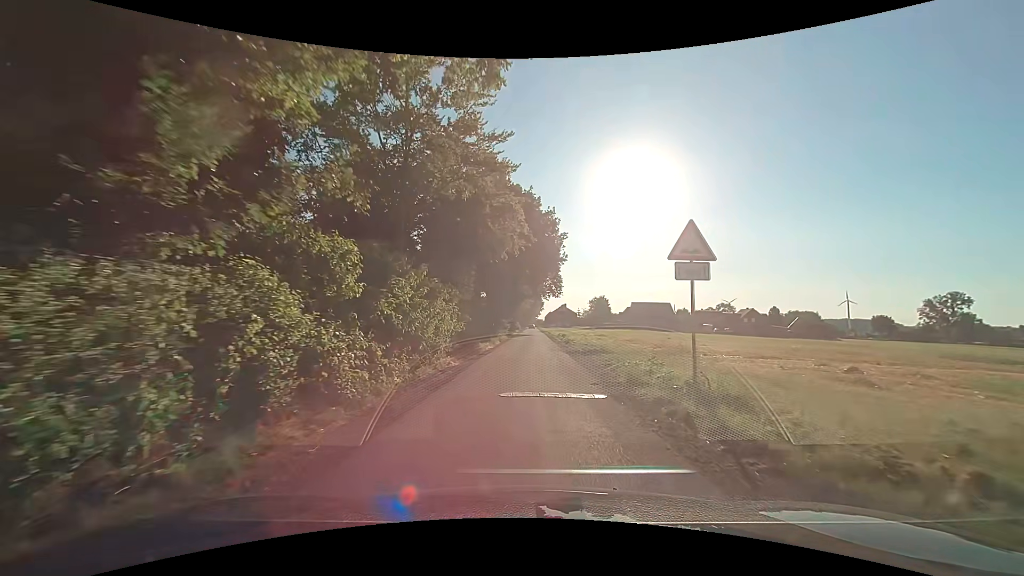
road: residential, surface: asphalt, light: Day
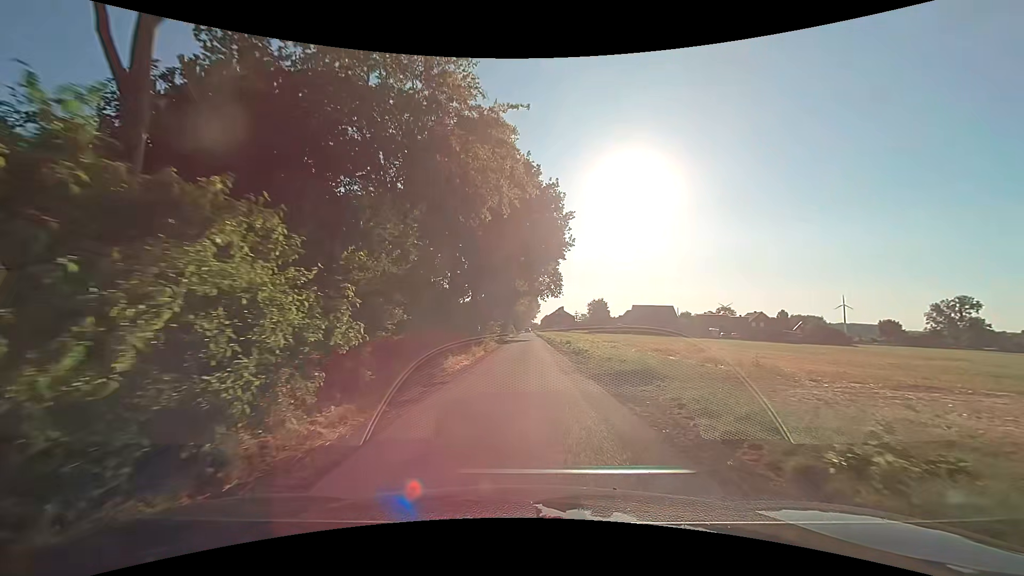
(-0.2, +10.0) m; -1°
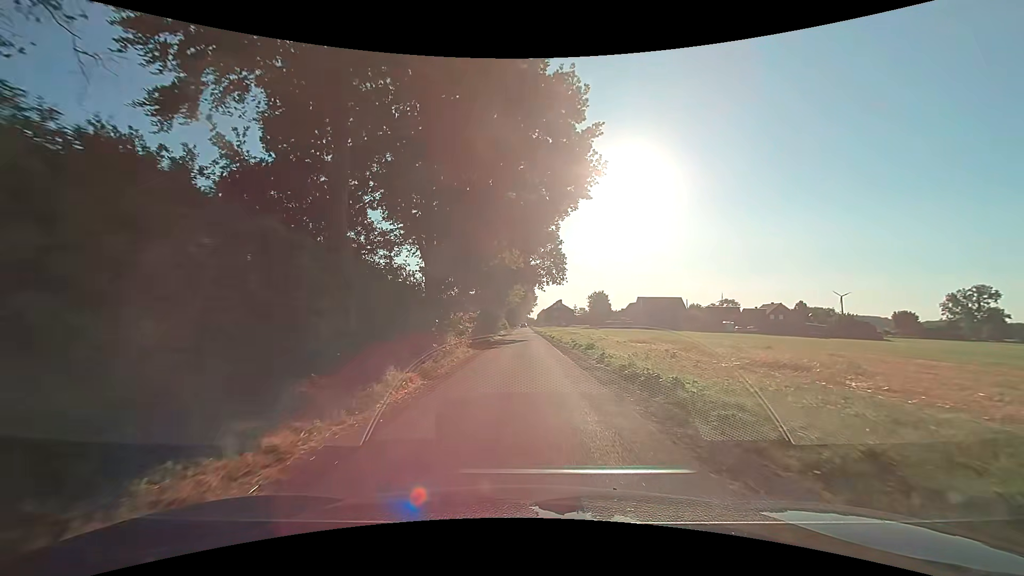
(0.0, +15.2) m; +1°
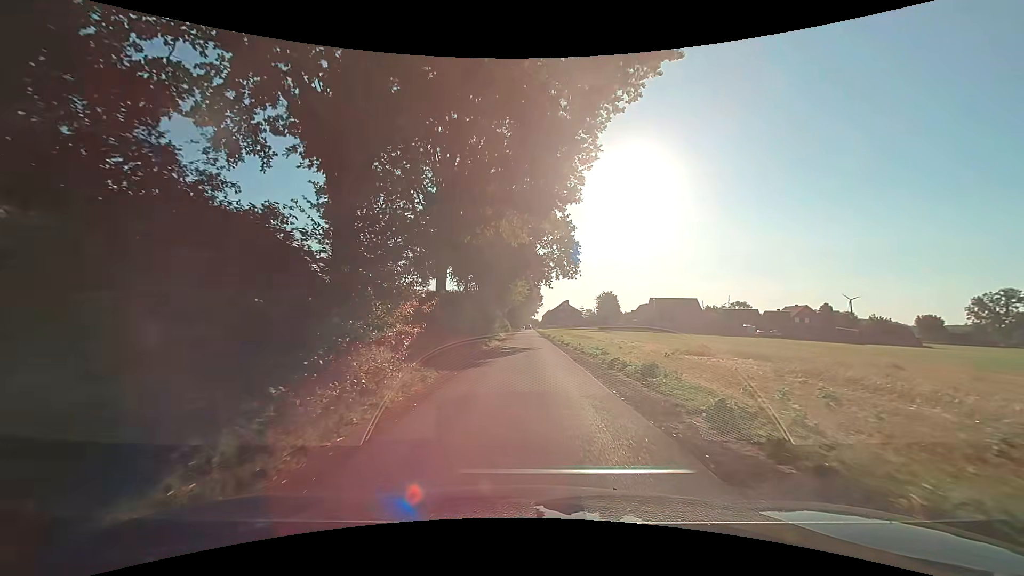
(-0.1, +10.3) m; -2°
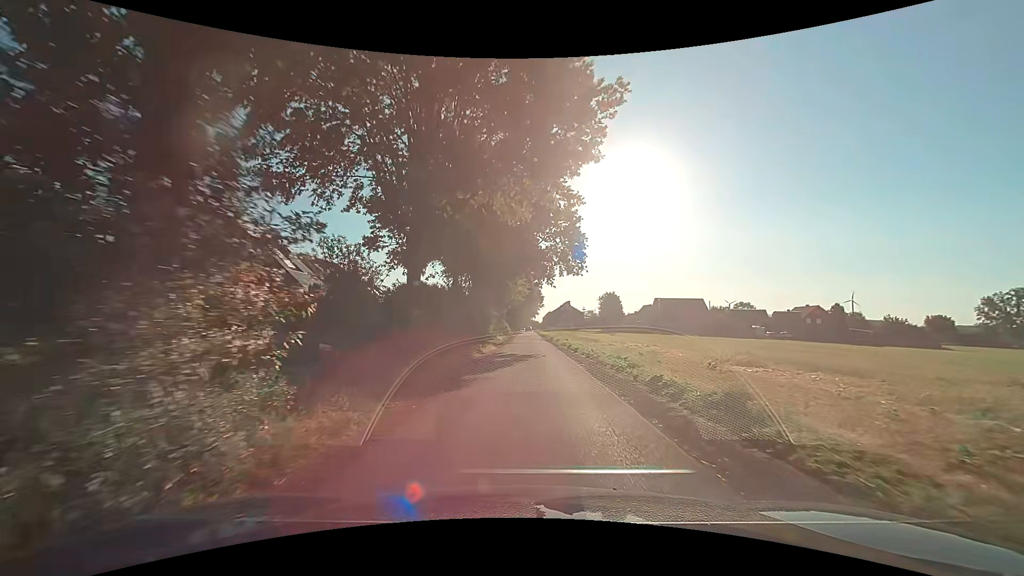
(+0.1, +5.2) m; 0°
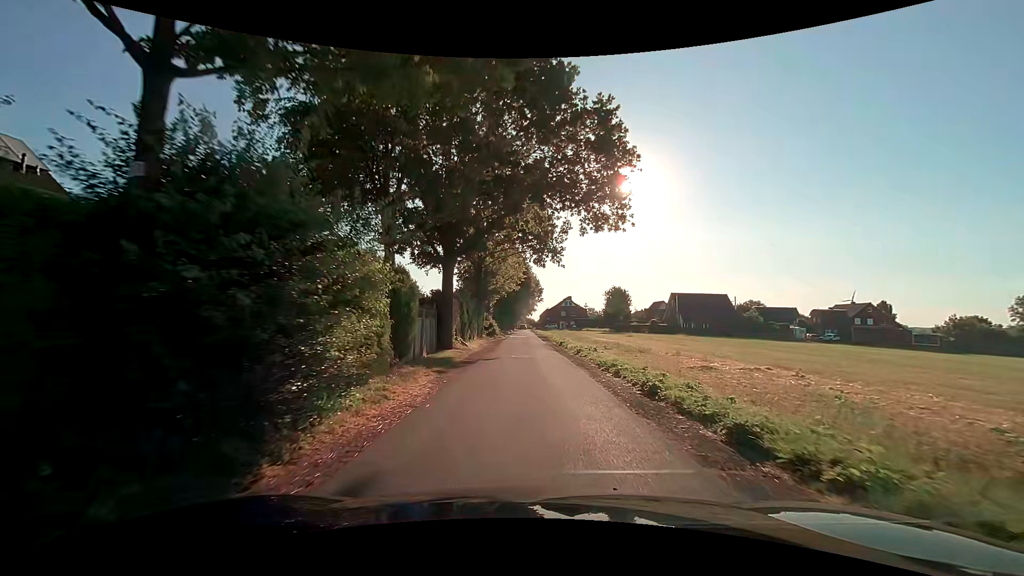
(+0.3, +21.0) m; 0°
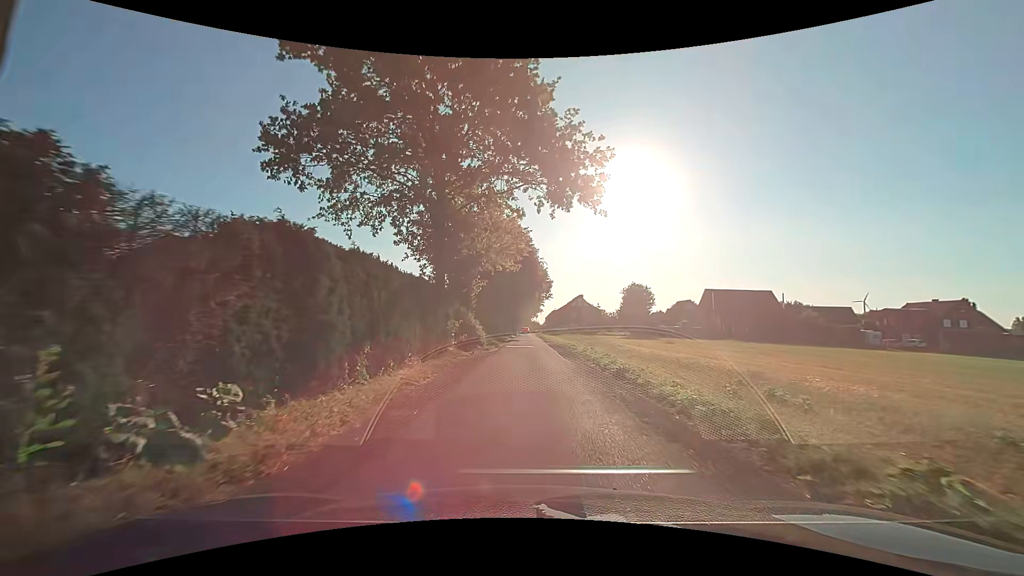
(+0.4, +21.1) m; +1°
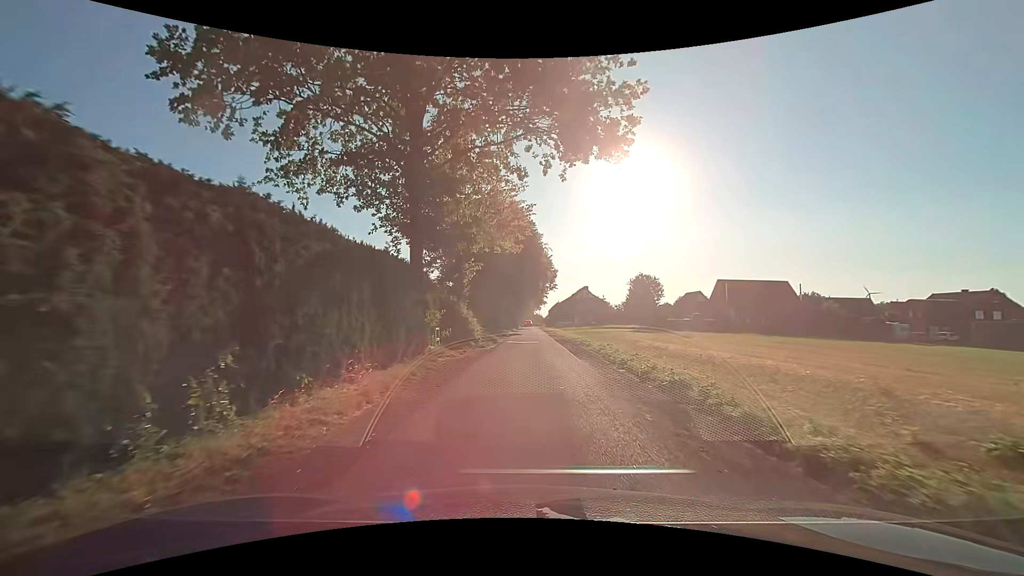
(-0.1, +5.3) m; -1°
(0, +10) (0, +20) (0, +30) (0, +40) (+1, +50) (+1, +60) (+1, +70) (+1, +80) (+1, +90) (+1, +100) m
